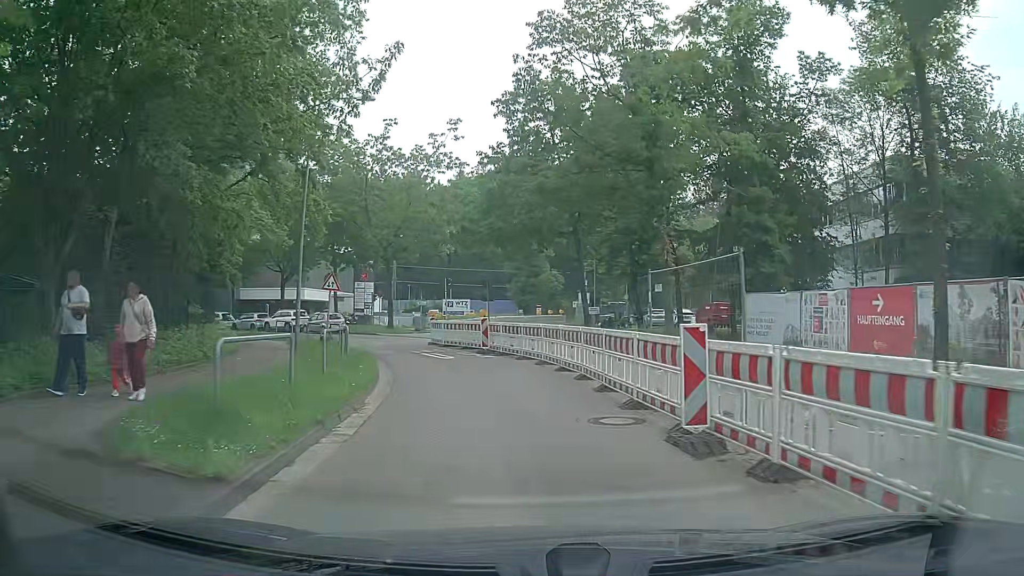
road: residential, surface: asphalt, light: Day
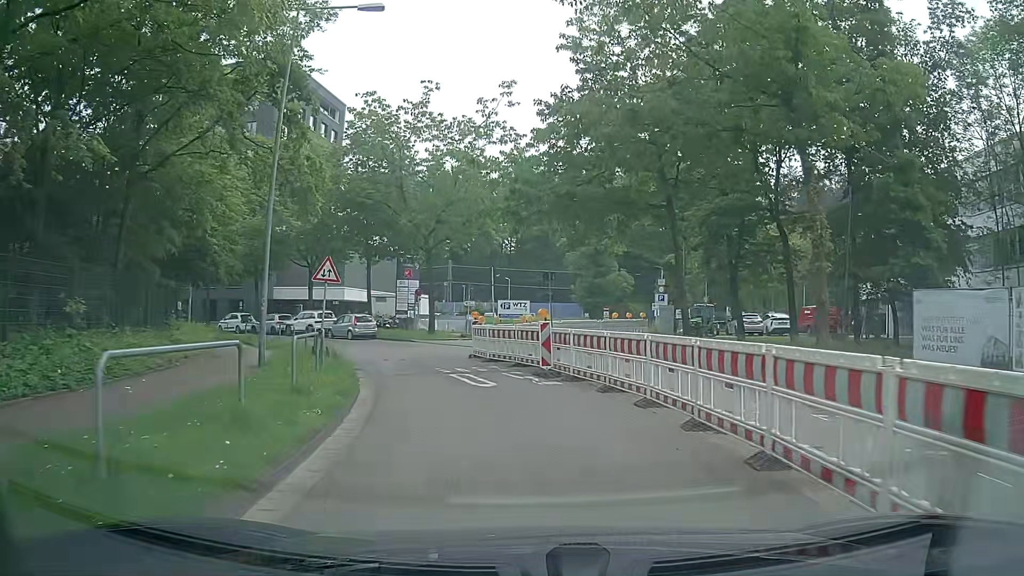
(-0.3, +8.1) m; -5°
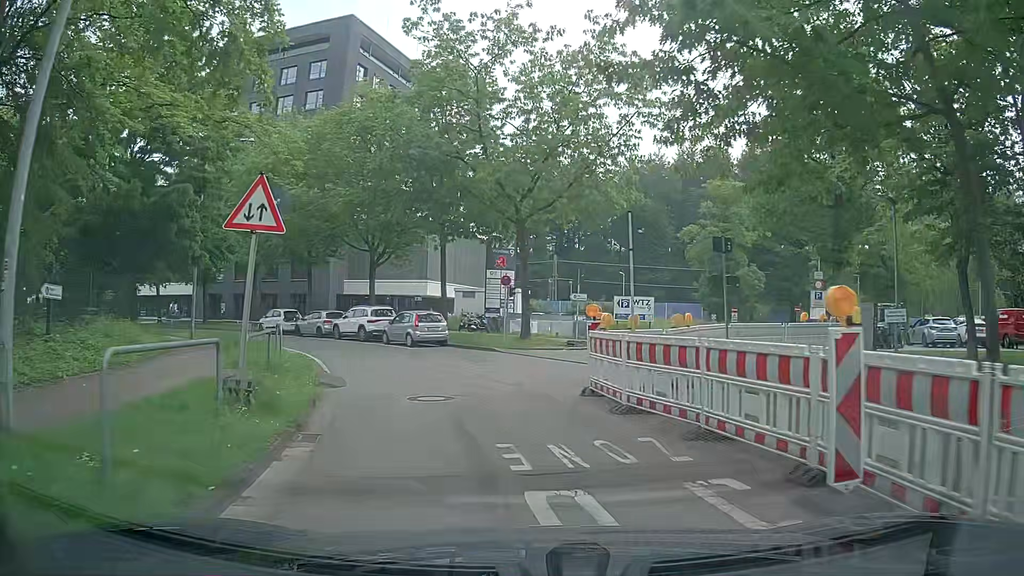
(-0.8, +11.1) m; -8°
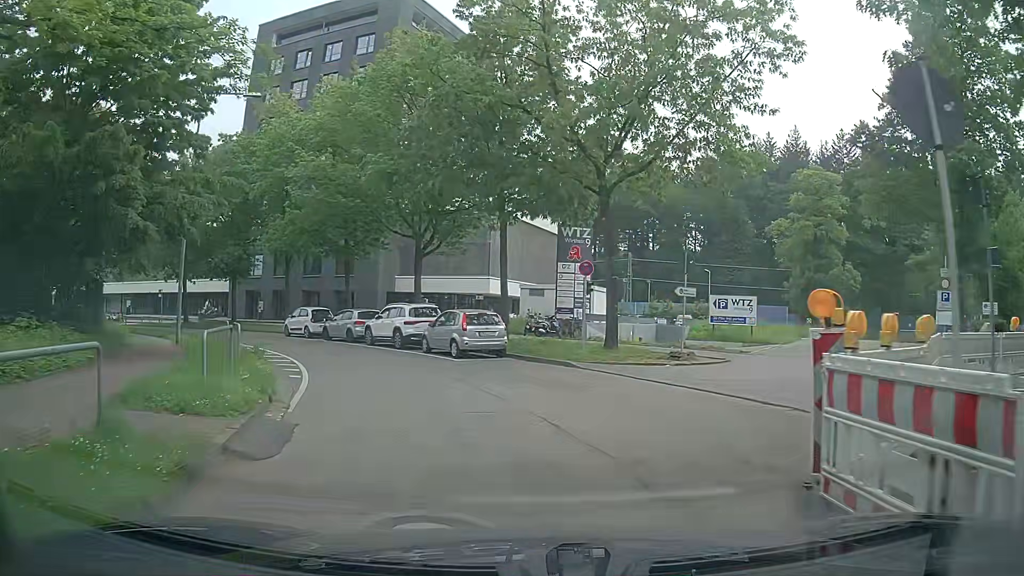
(-0.4, +7.1) m; -5°
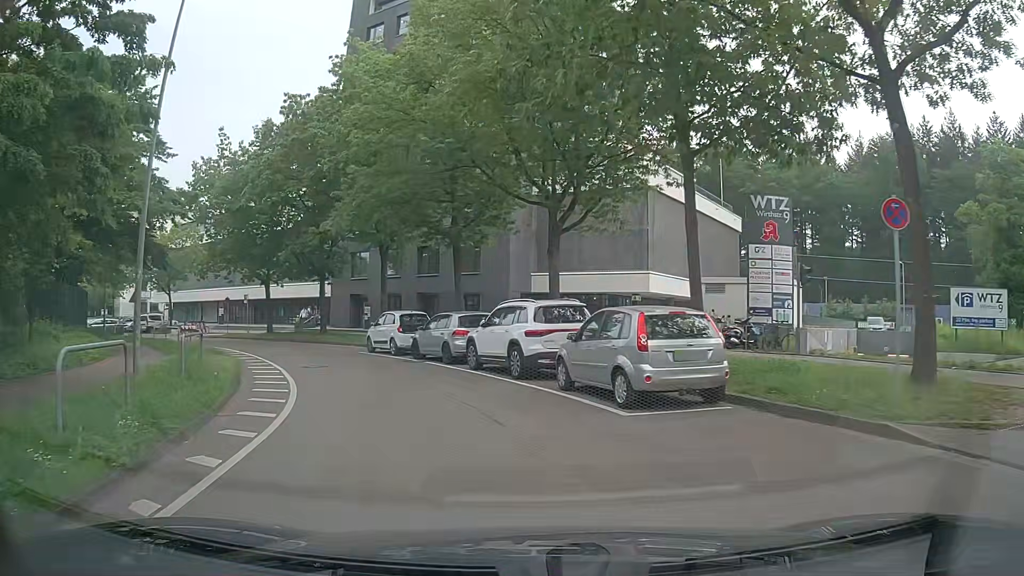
(-1.1, +10.6) m; -13°
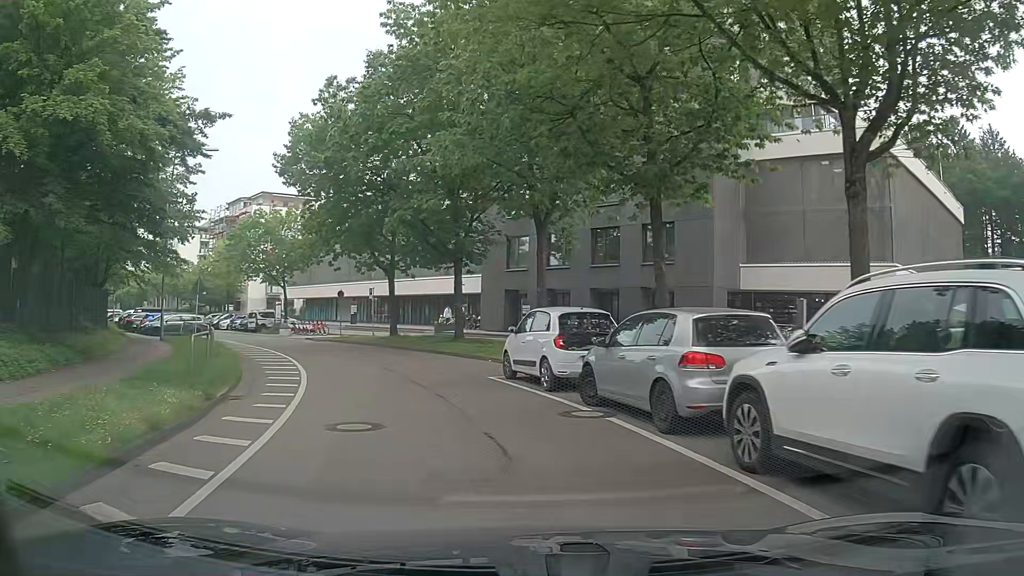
(-1.5, +10.9) m; -15°
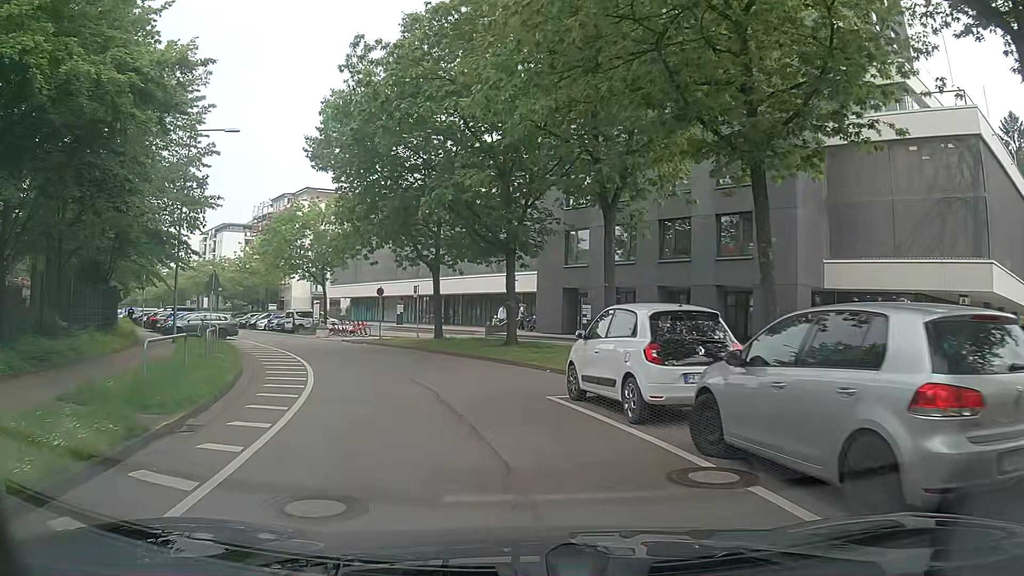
(-0.1, +3.8) m; -4°
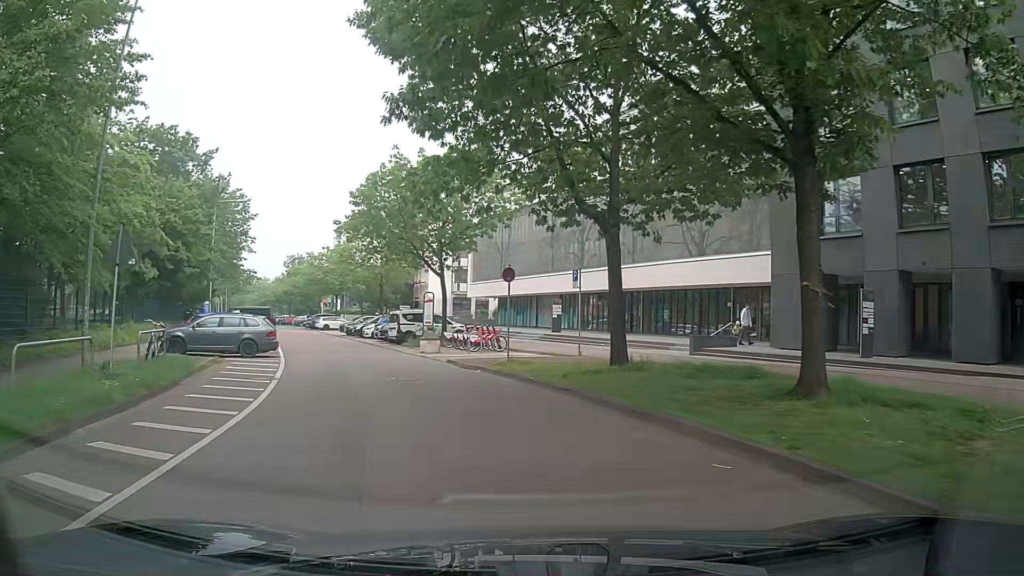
(-2.0, +15.5) m; -14°
(-1, +10) (-3, +20) (-6, +29) (-10, +38) (-14, +48) (-18, +57) (-22, +66) (-26, +75) (-31, +84) (-35, +93) m
